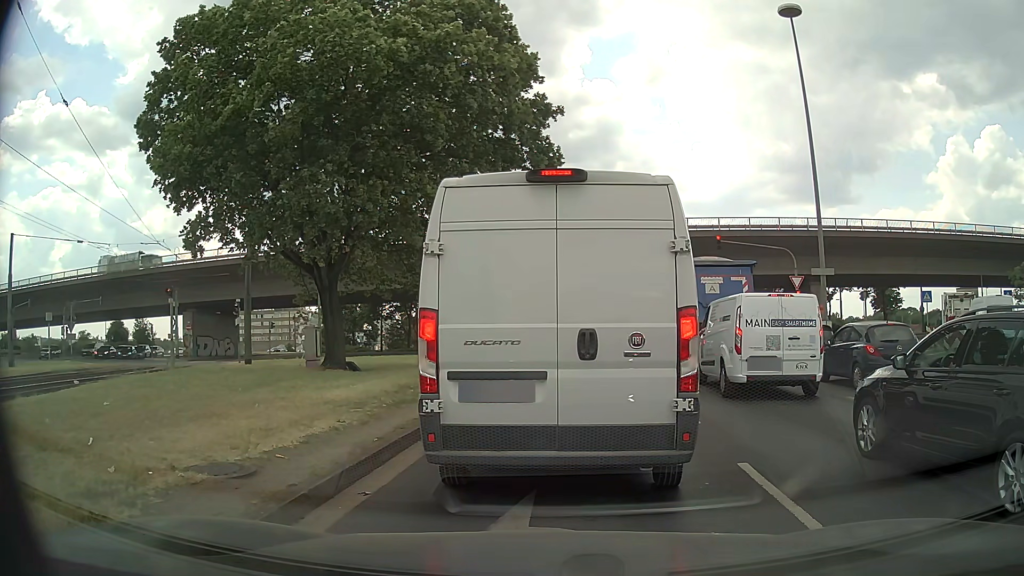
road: primary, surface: asphalt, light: Day
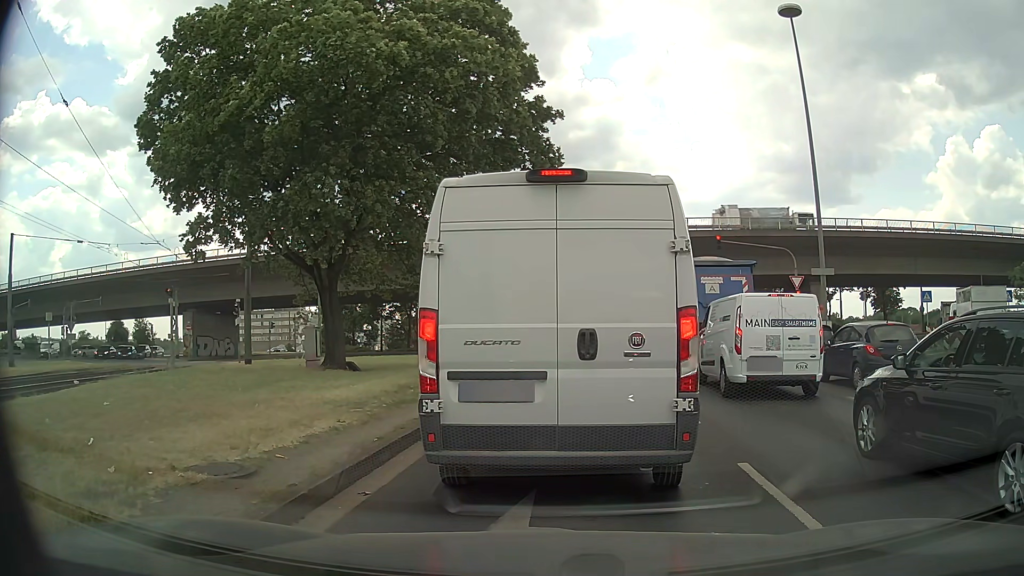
(0.0, 0.0) m; 0°
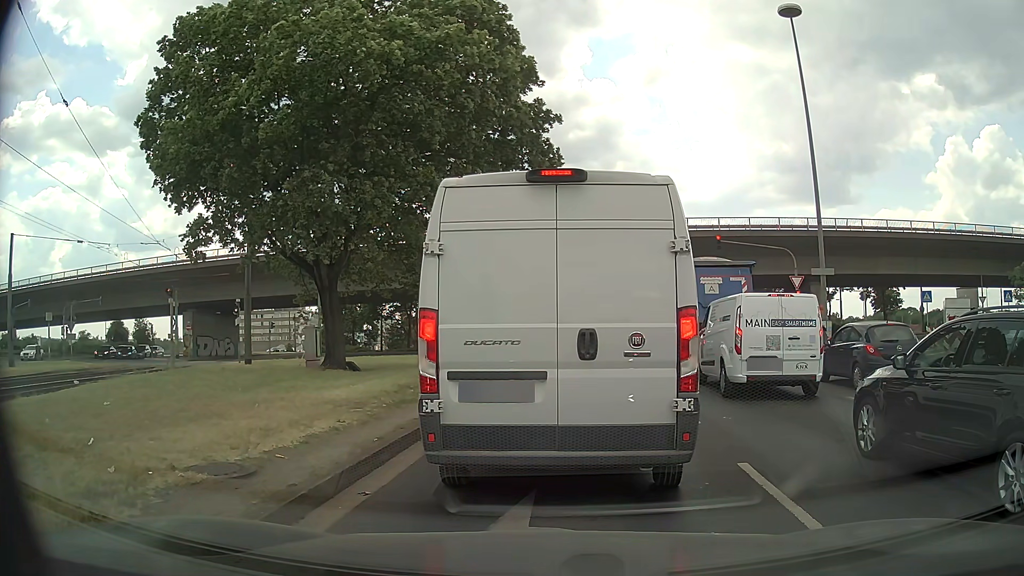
(0.0, 0.0) m; 0°
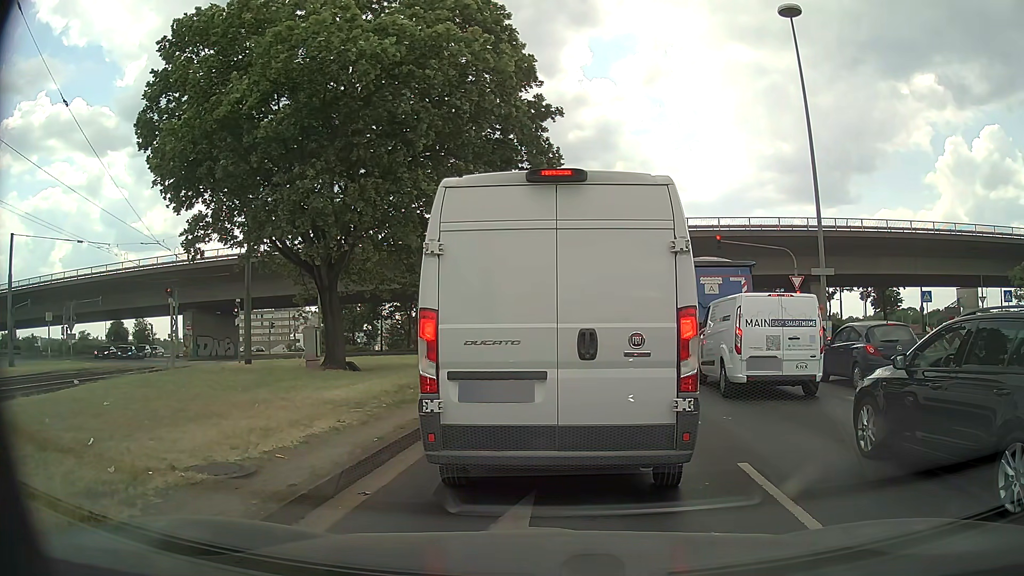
(0.0, 0.0) m; 0°
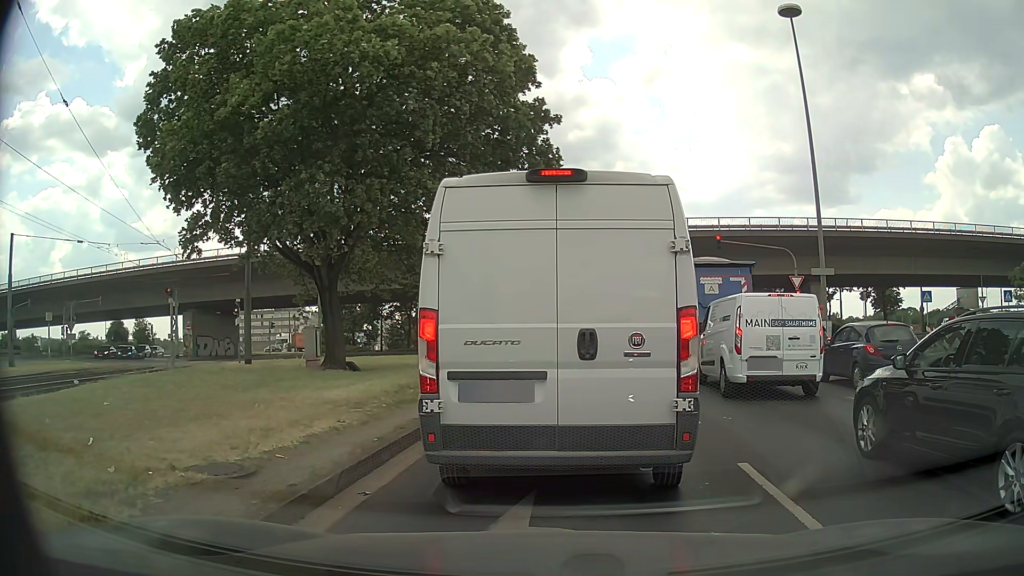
(0.0, 0.0) m; 0°
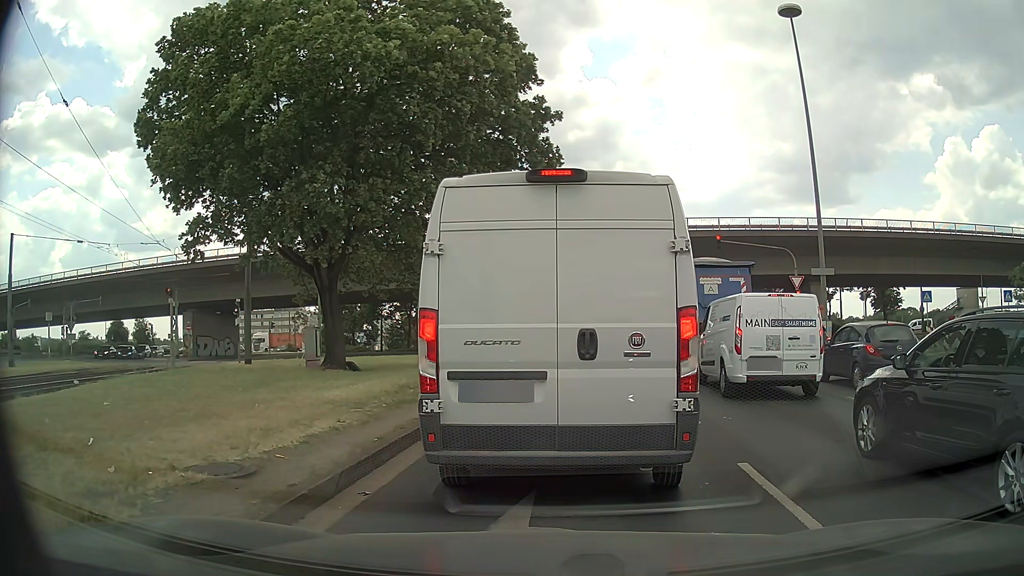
(0.0, 0.0) m; 0°
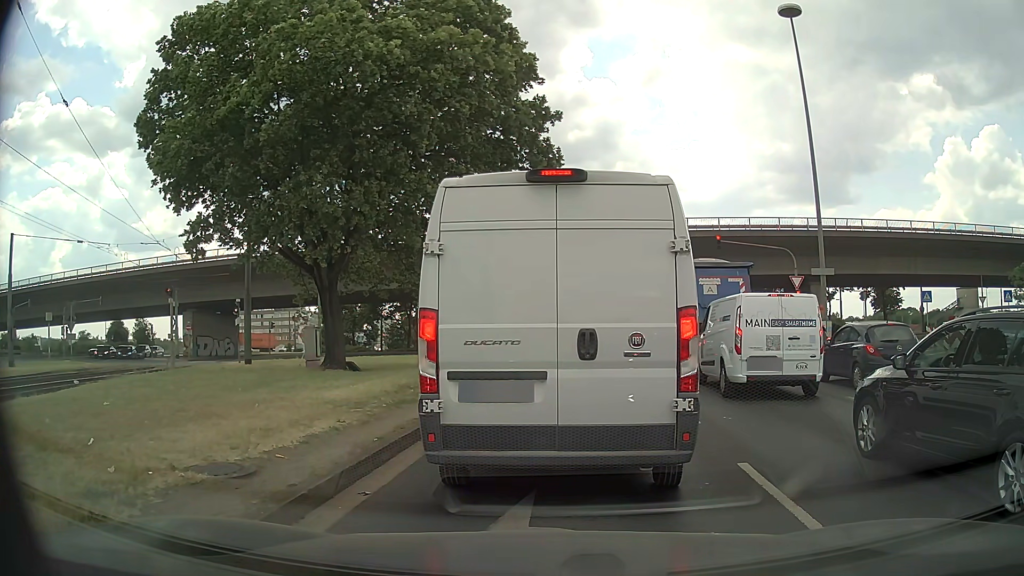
(0.0, 0.0) m; 0°
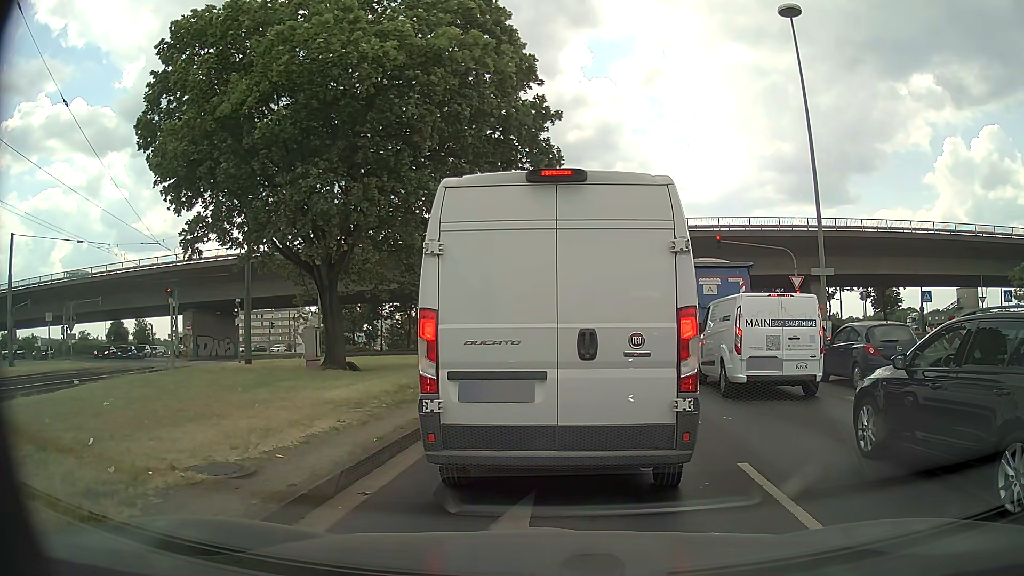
(0.0, 0.0) m; 0°
(0, +10) (+1, +20) (+2, +30) (+4, +40) (+5, +50) (+6, +60) (+7, +70) (+7, +80) (+5, +89) (+1, +99) m
